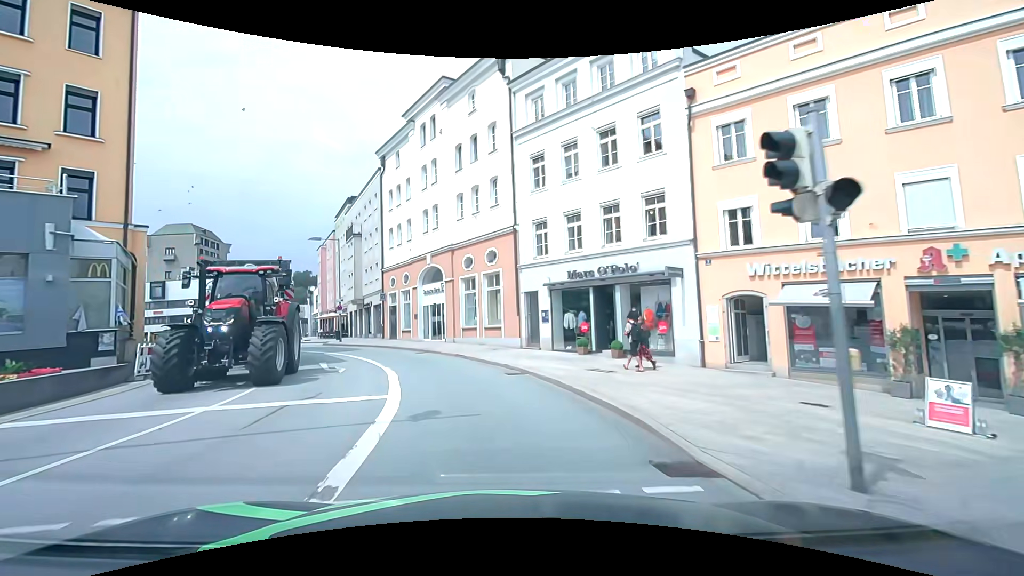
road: primary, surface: asphalt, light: Day
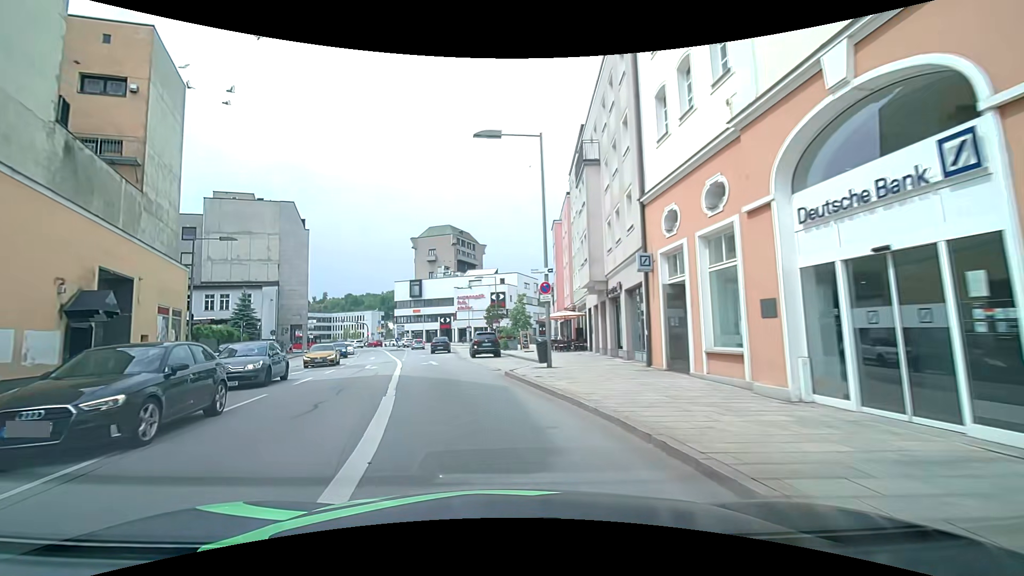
(-5.2, +23.5) m; -31°
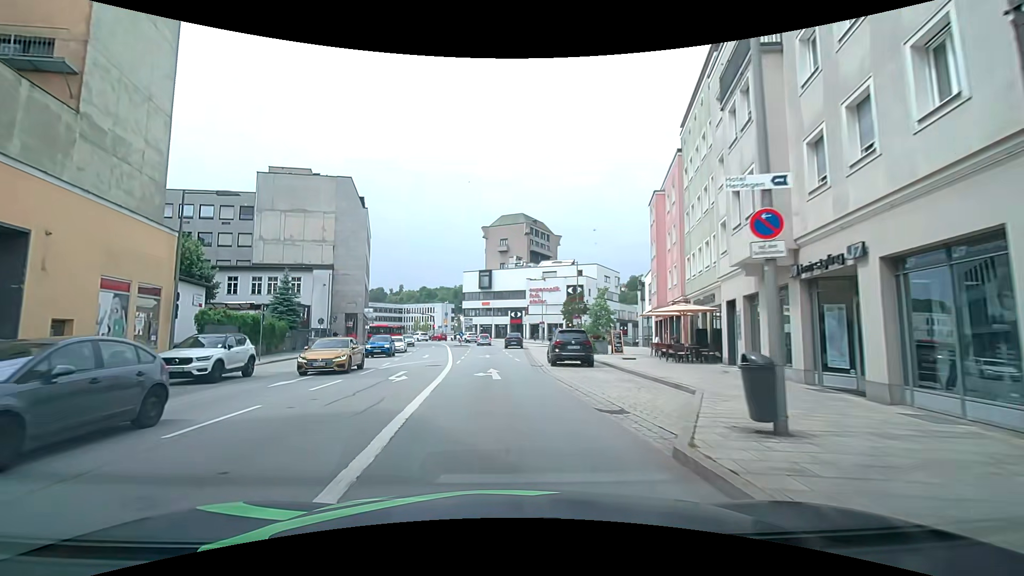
(-0.4, +9.8) m; -6°
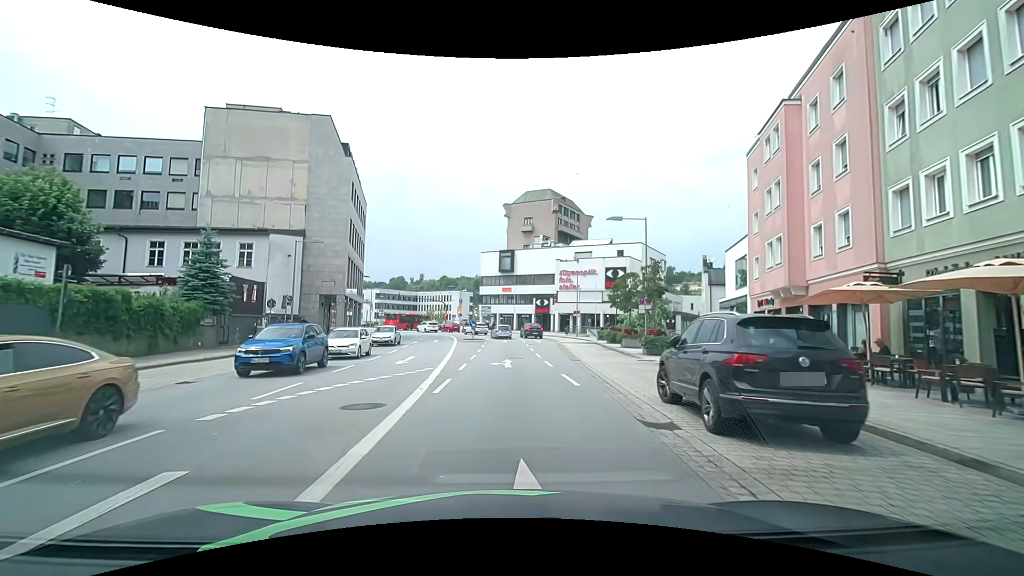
(-1.3, +14.8) m; -5°
